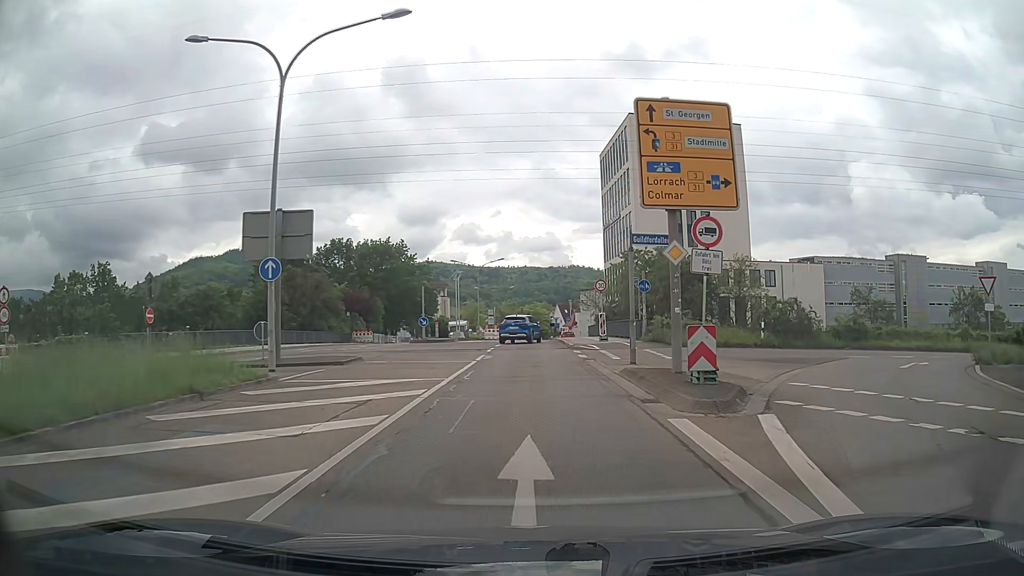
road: tertiary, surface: asphalt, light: Day
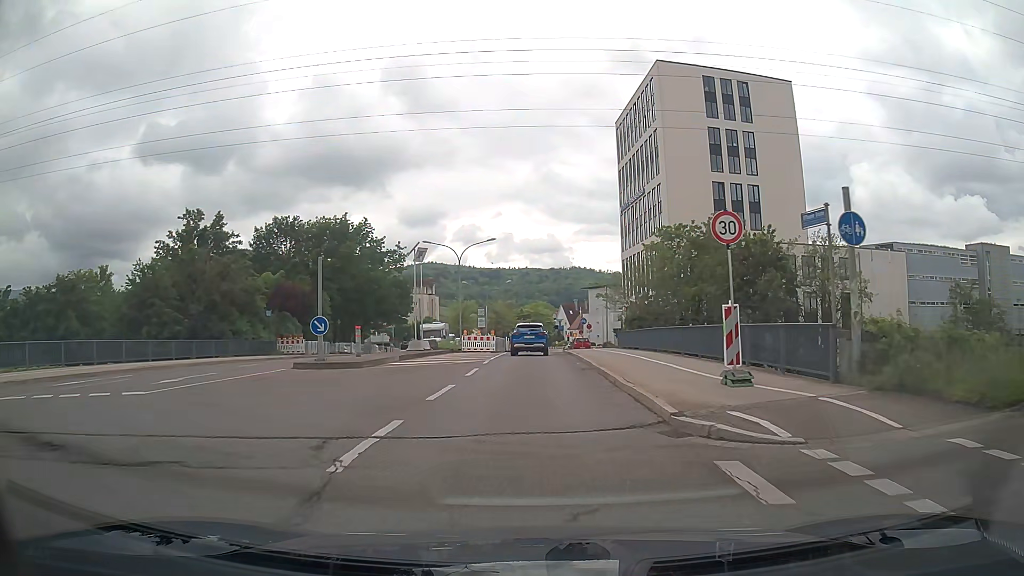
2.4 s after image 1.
(+0.1, +21.5) m; +1°
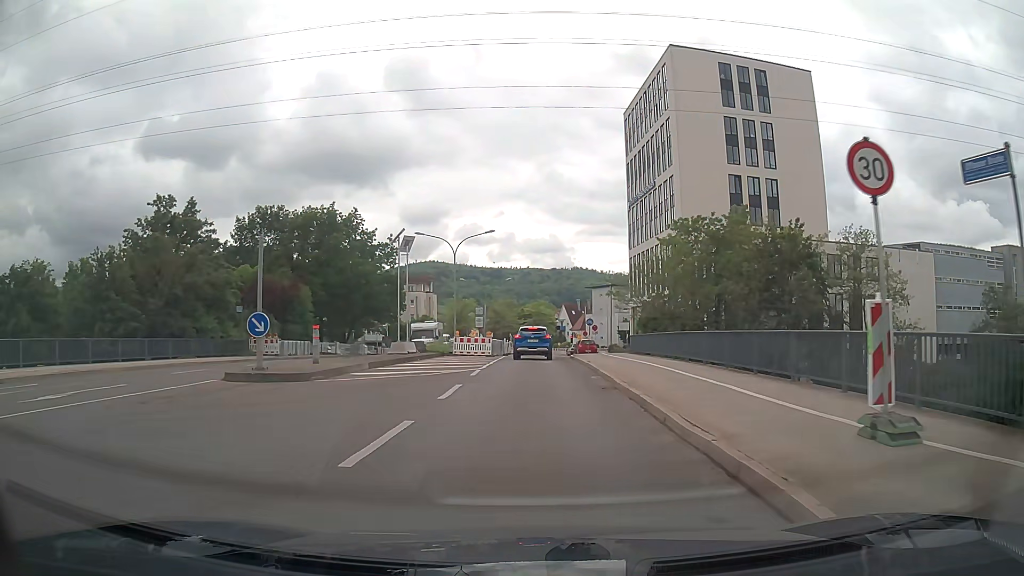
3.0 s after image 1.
(-0.1, +5.2) m; 0°
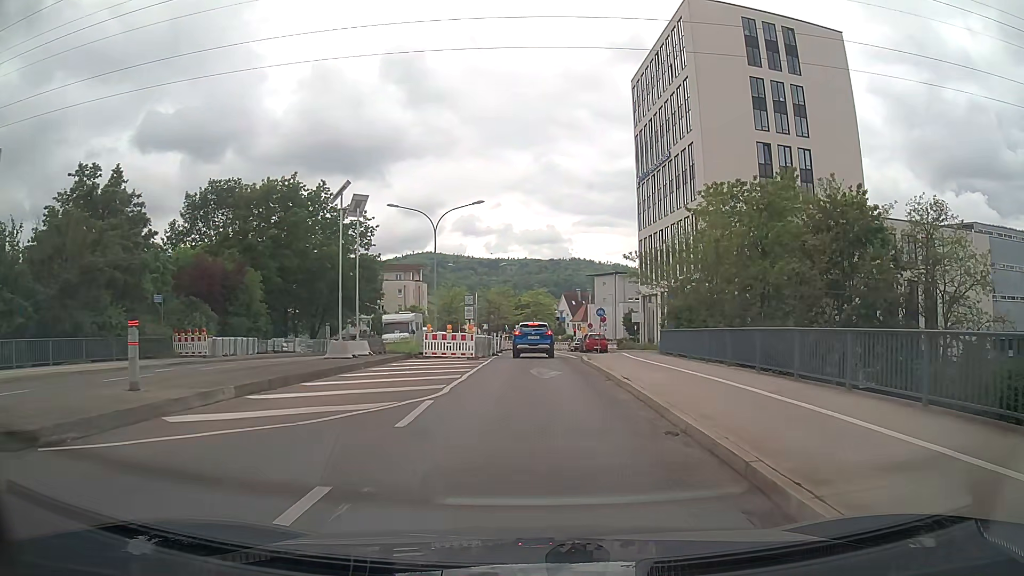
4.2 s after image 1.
(0.0, +9.8) m; 0°
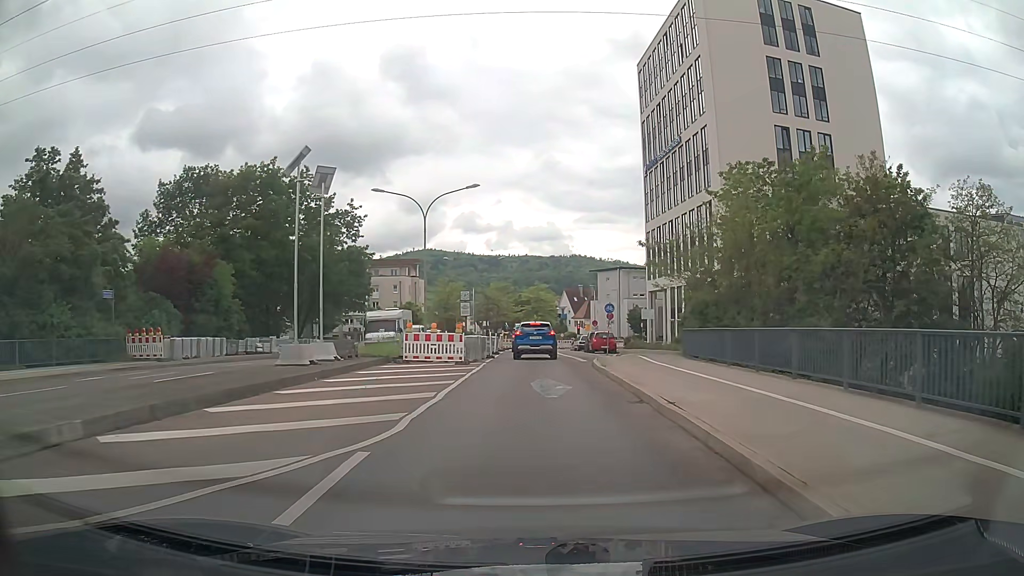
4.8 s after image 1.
(0.0, +4.6) m; 0°
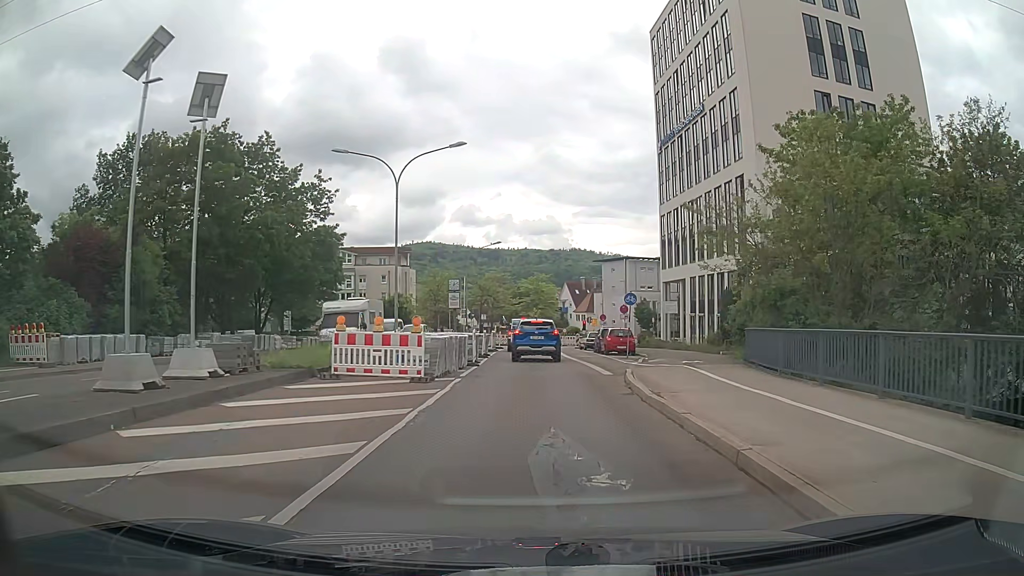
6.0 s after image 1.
(-0.1, +8.4) m; 0°
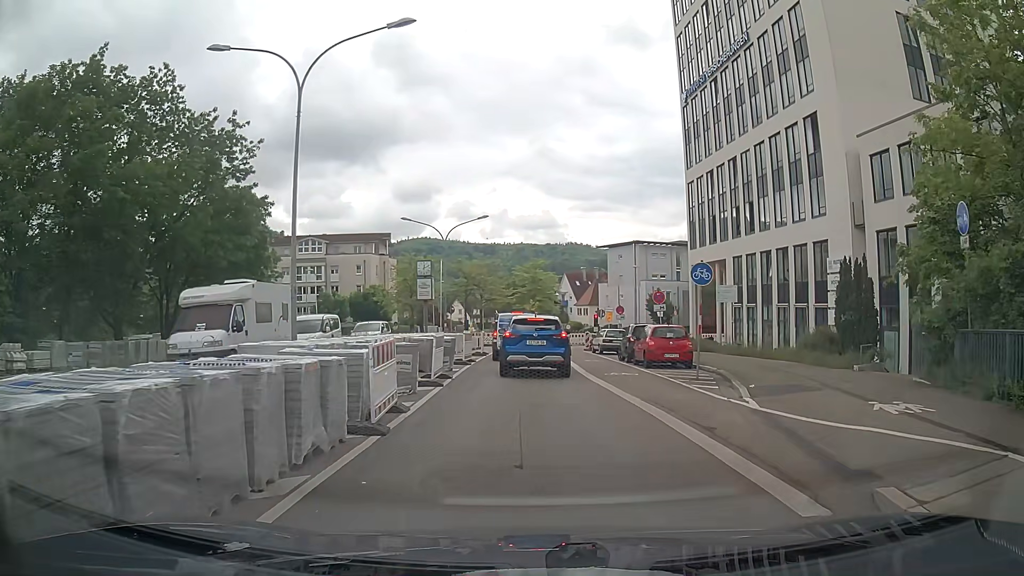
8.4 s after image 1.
(+0.1, +13.1) m; 0°
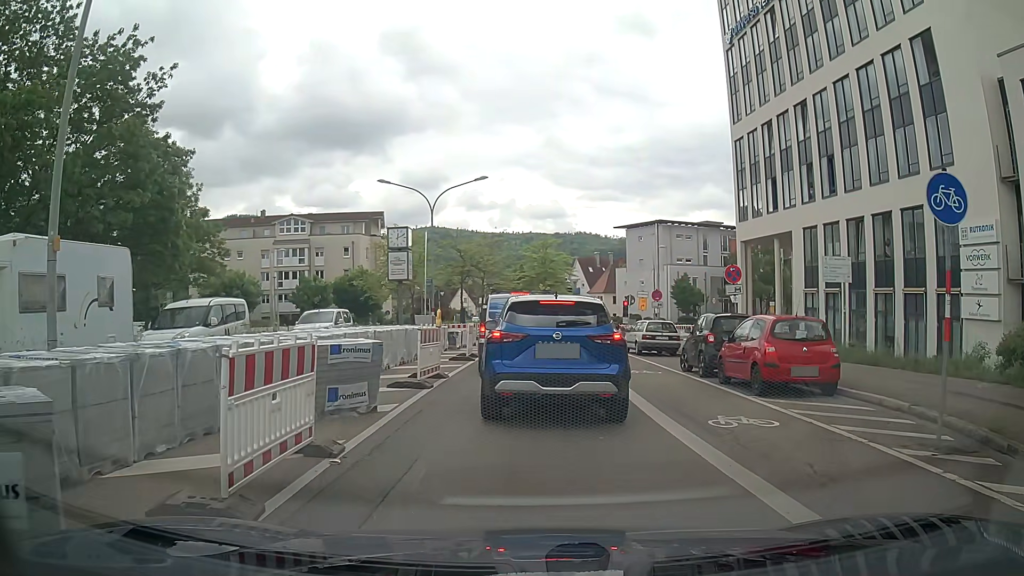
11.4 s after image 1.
(-0.1, +10.4) m; 0°
